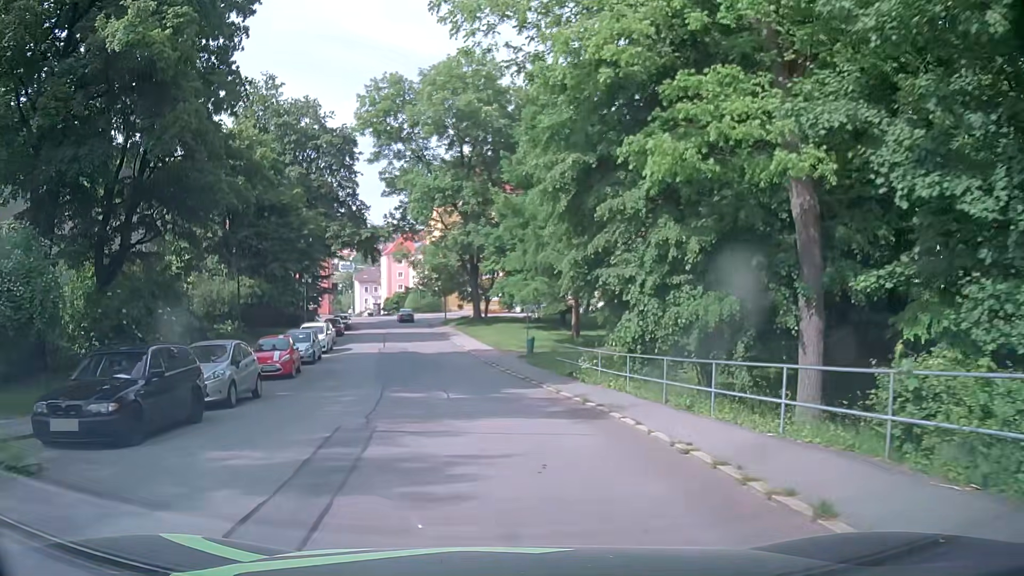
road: residential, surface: asphalt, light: Day
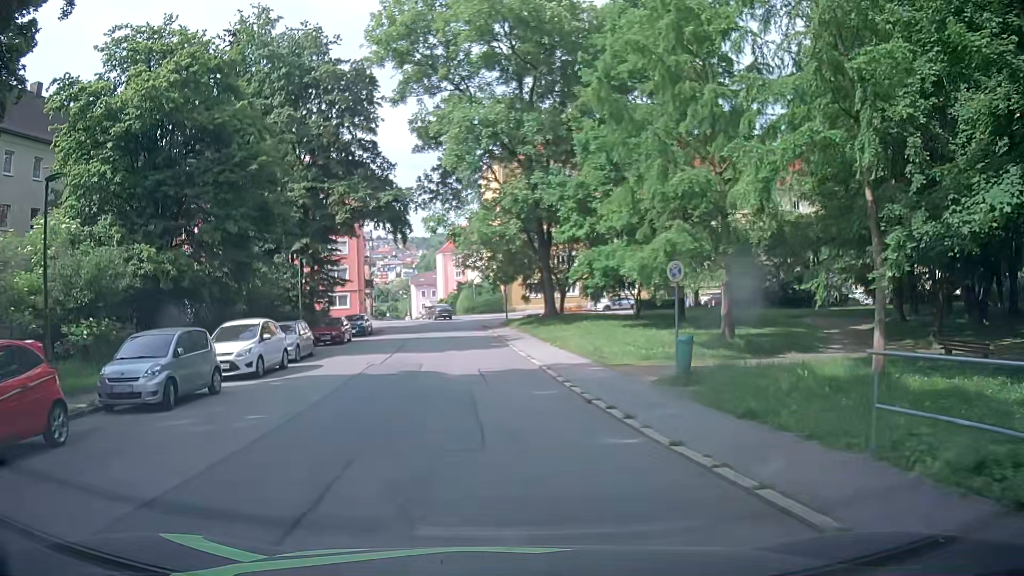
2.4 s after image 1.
(-1.1, +18.4) m; -6°
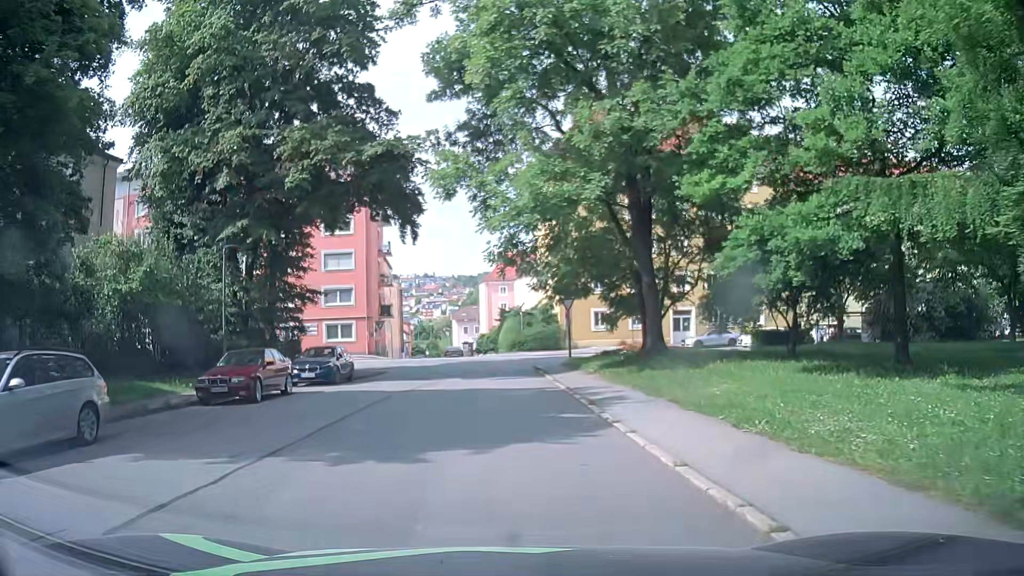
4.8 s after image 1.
(-0.9, +17.6) m; -5°
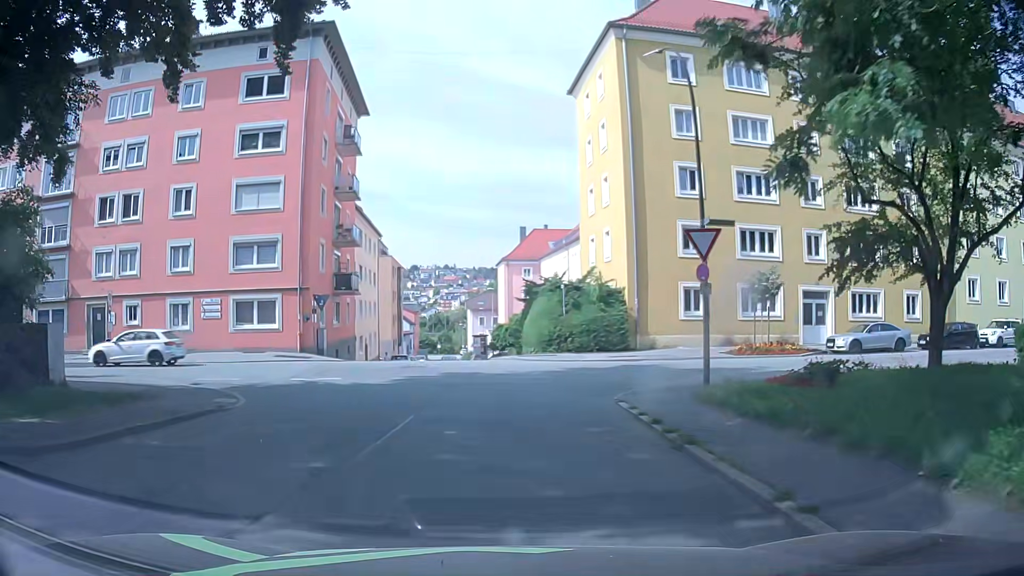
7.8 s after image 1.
(-0.4, +21.8) m; -3°
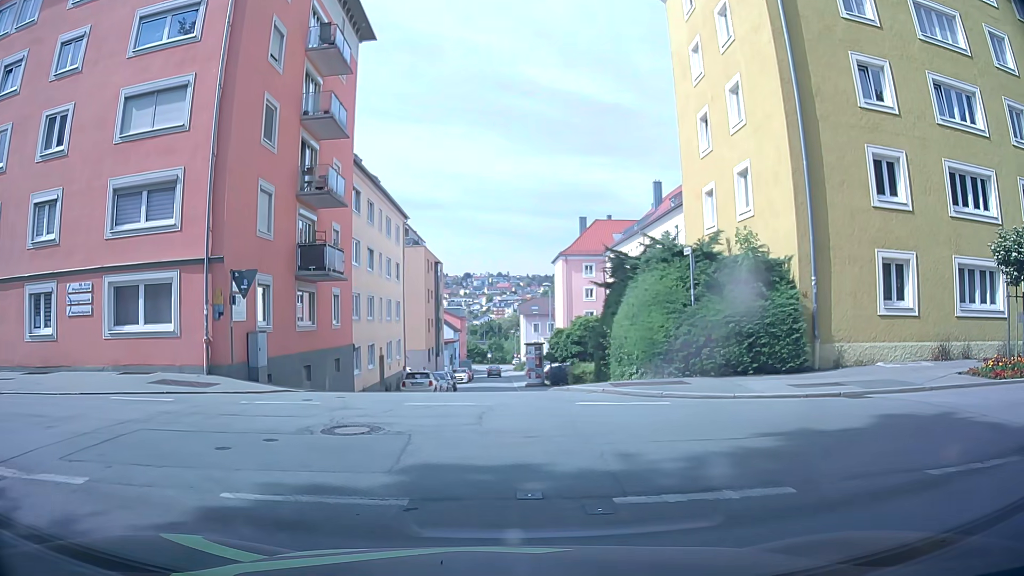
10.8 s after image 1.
(-0.1, +13.7) m; -6°
